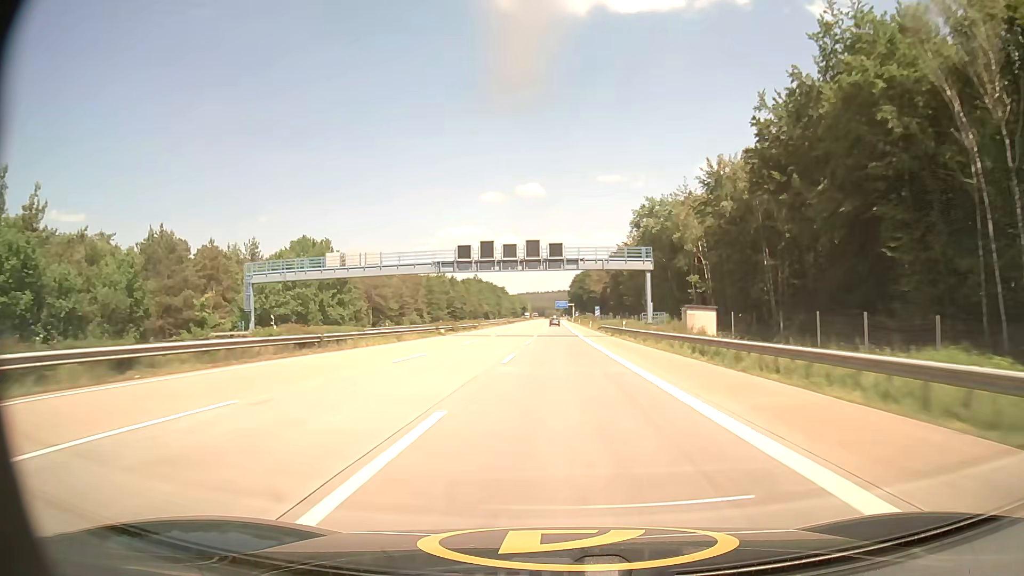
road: motorway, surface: asphalt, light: Day
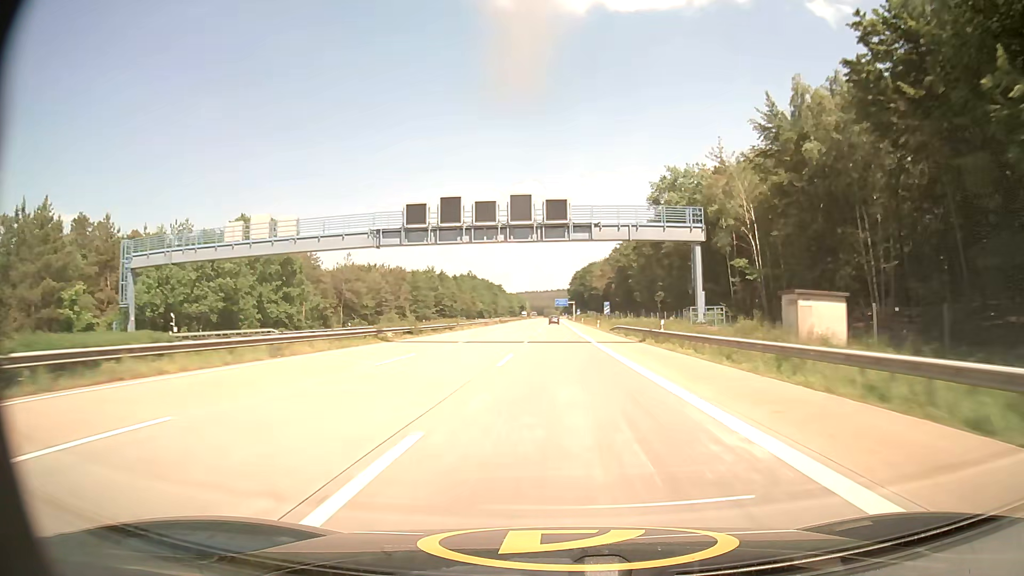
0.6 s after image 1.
(0.0, +20.0) m; 0°
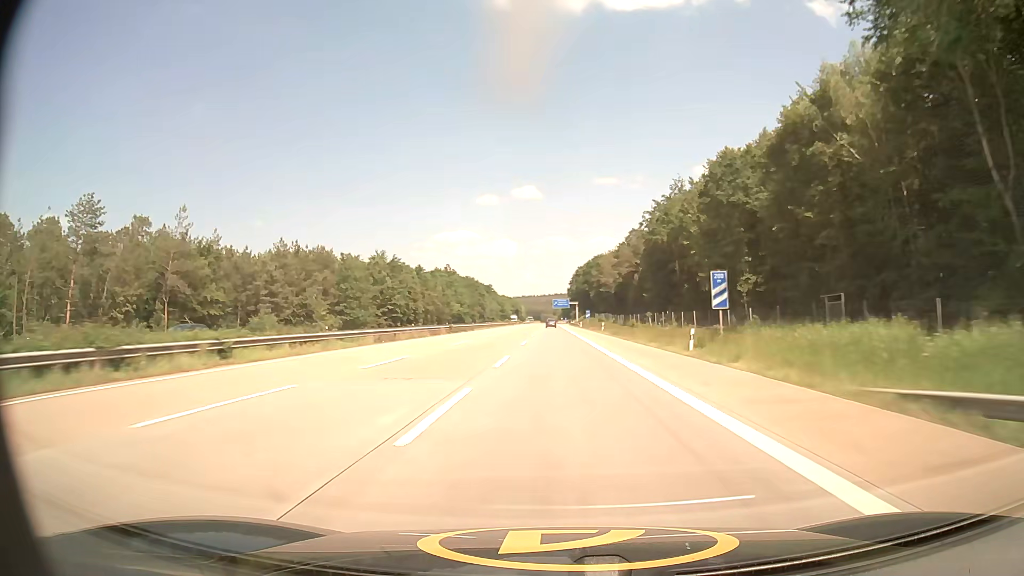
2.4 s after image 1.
(+0.1, +59.9) m; 0°
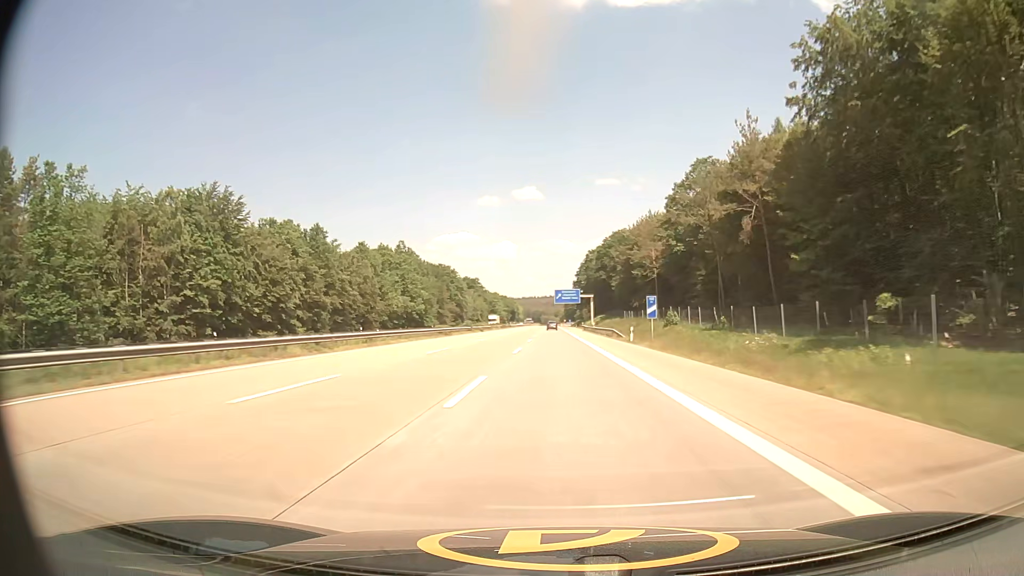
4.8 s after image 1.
(0.0, +79.8) m; 0°
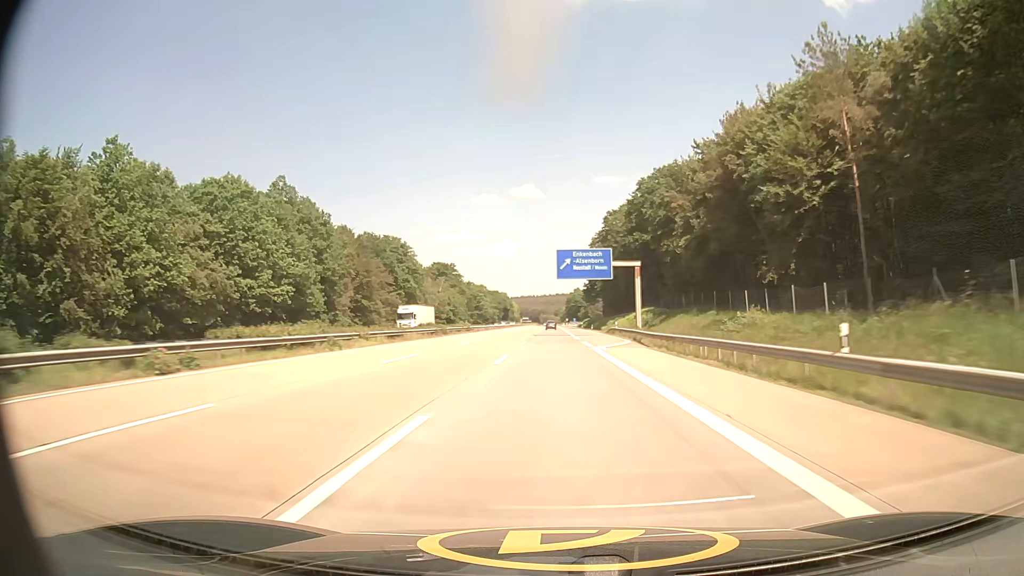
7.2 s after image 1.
(0.0, +79.8) m; 0°
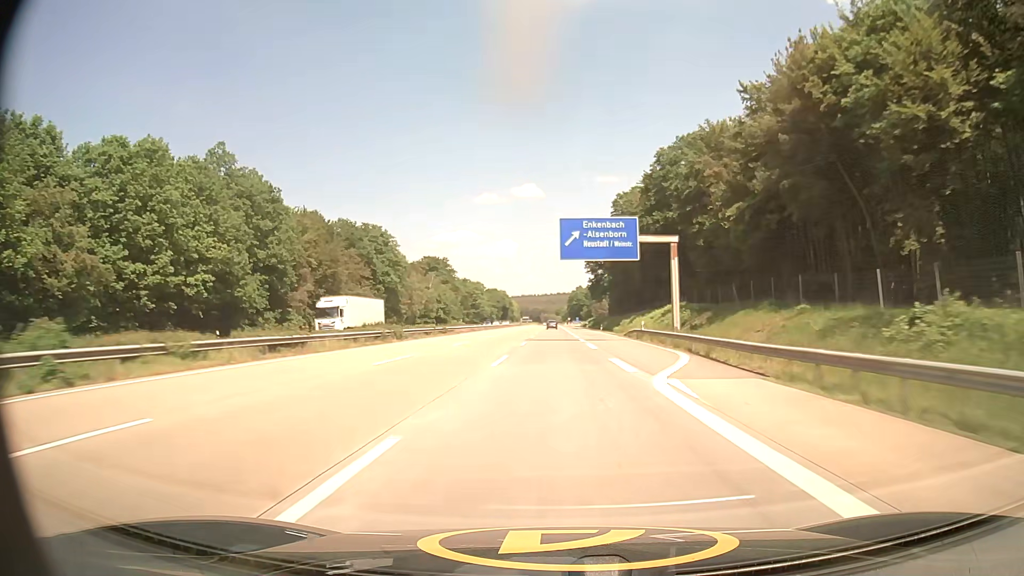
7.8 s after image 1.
(0.0, +20.0) m; 0°
(0, +10) (0, +20) (0, +30) (0, +40) (0, +50) (0, +60) (0, +70) (0, +80) (0, +90) (0, +100) m
